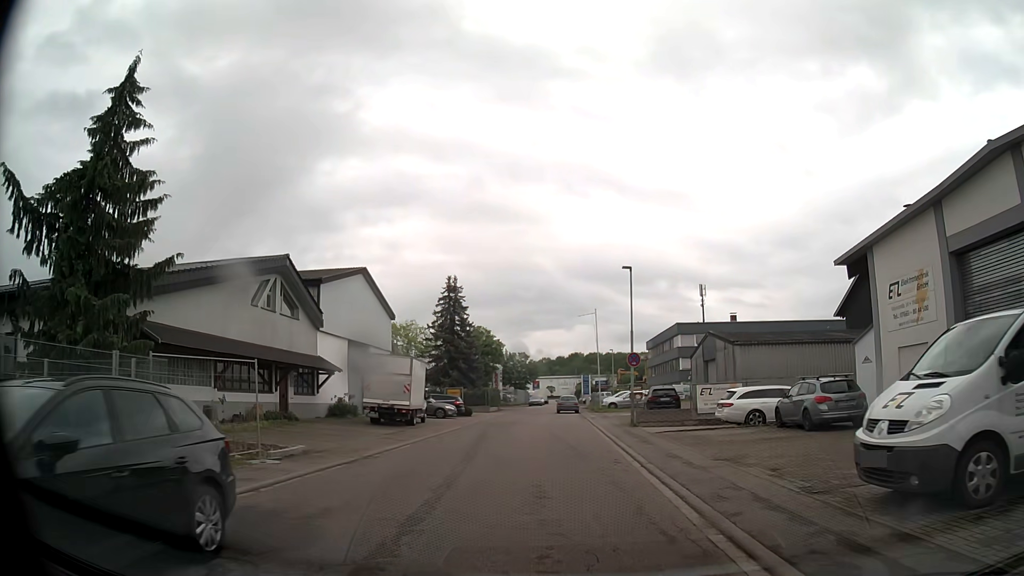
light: Day
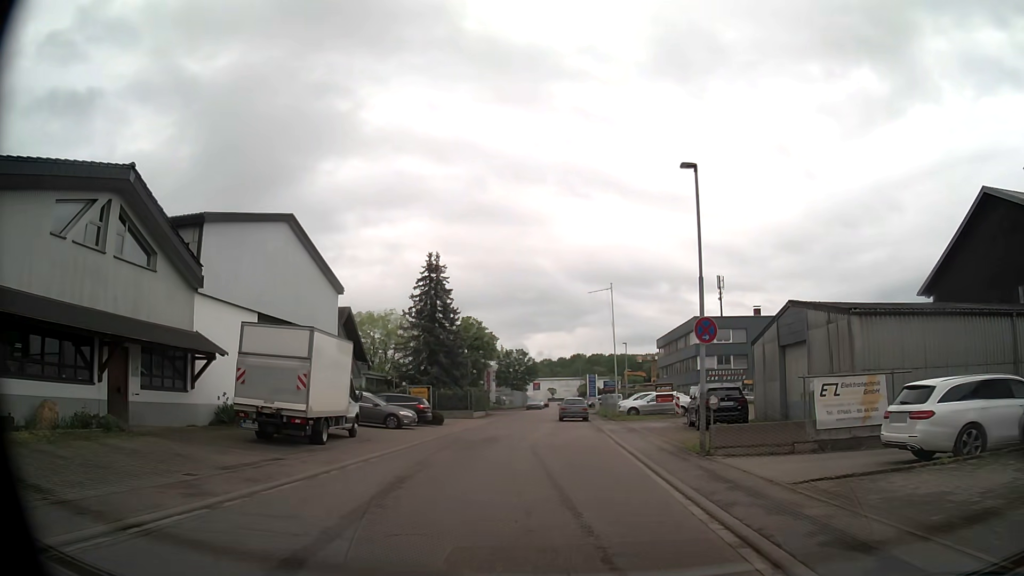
(-0.2, +12.8) m; -1°
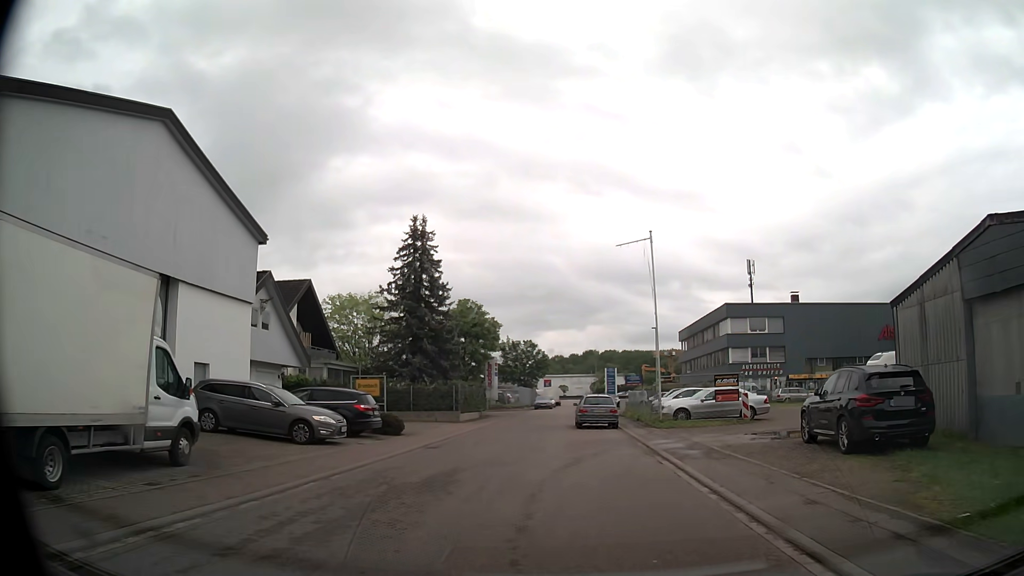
(-0.1, +11.9) m; 0°
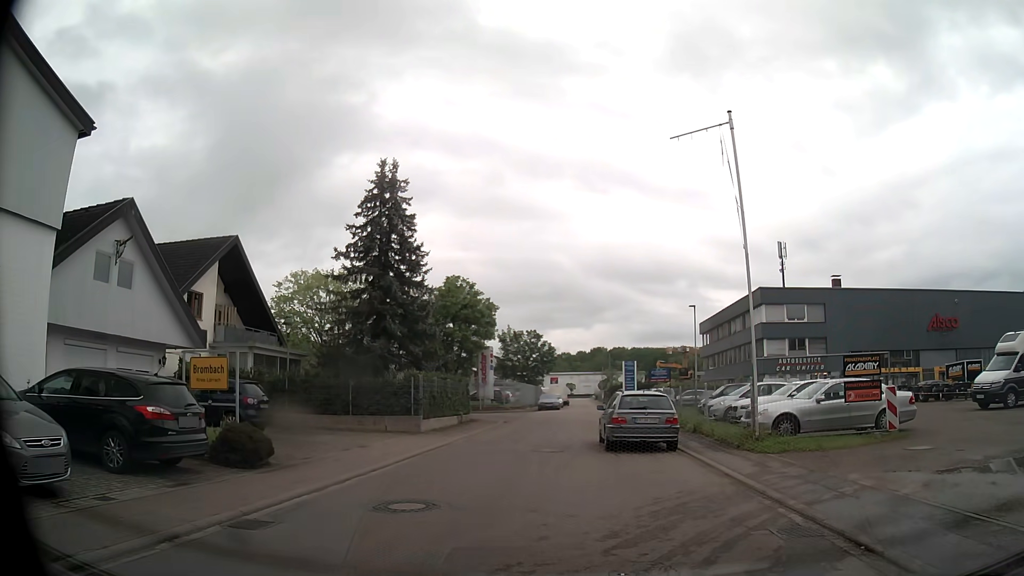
(-0.2, +11.7) m; -1°
